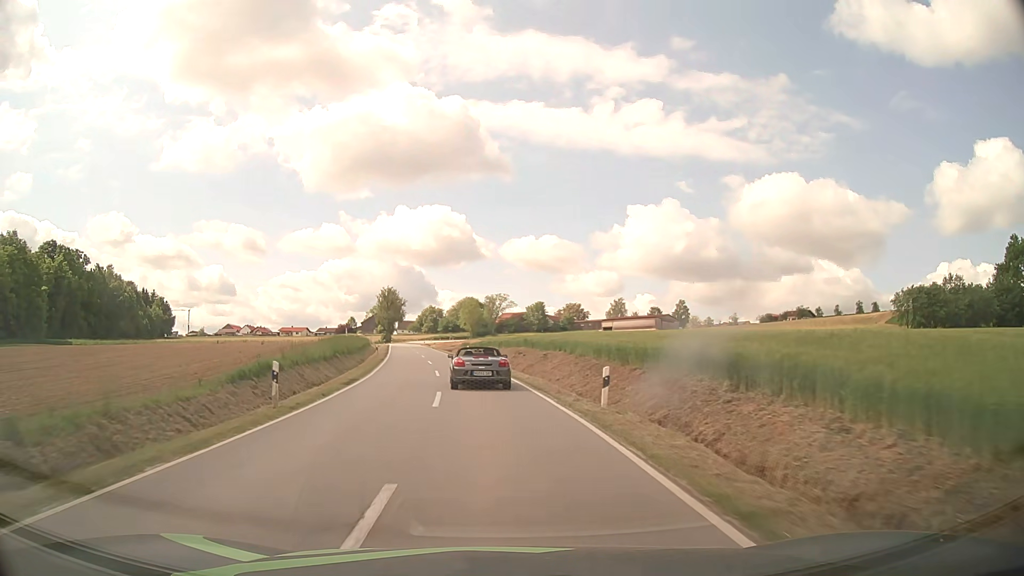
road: tertiary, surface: asphalt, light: Day
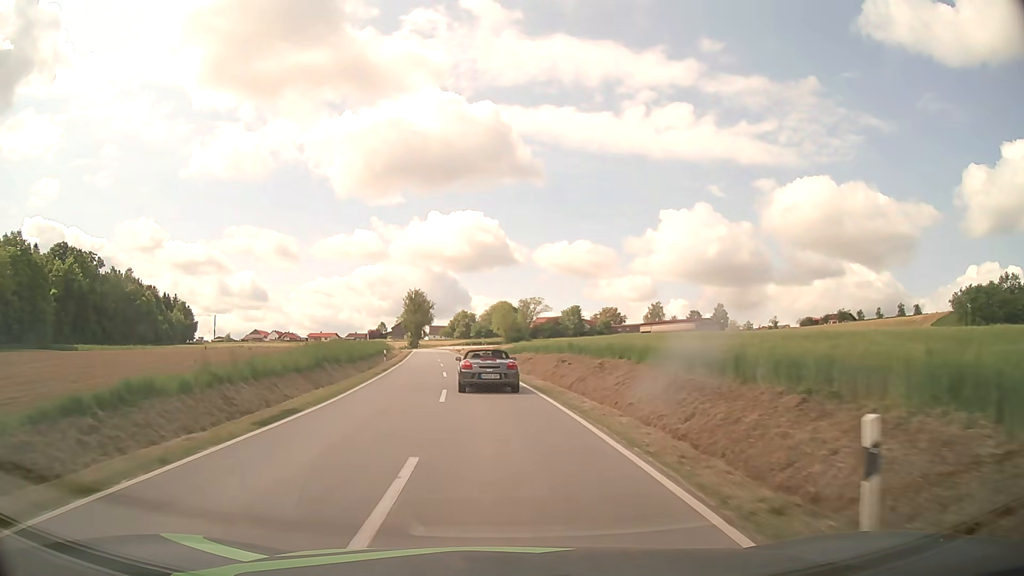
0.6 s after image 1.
(-0.2, +10.3) m; -3°
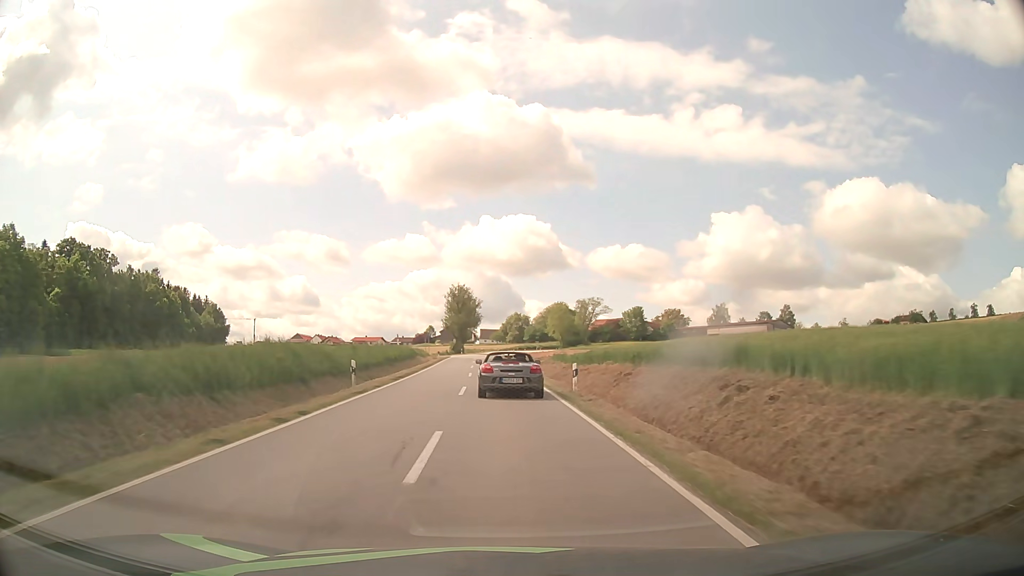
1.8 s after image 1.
(-1.0, +21.4) m; -5°
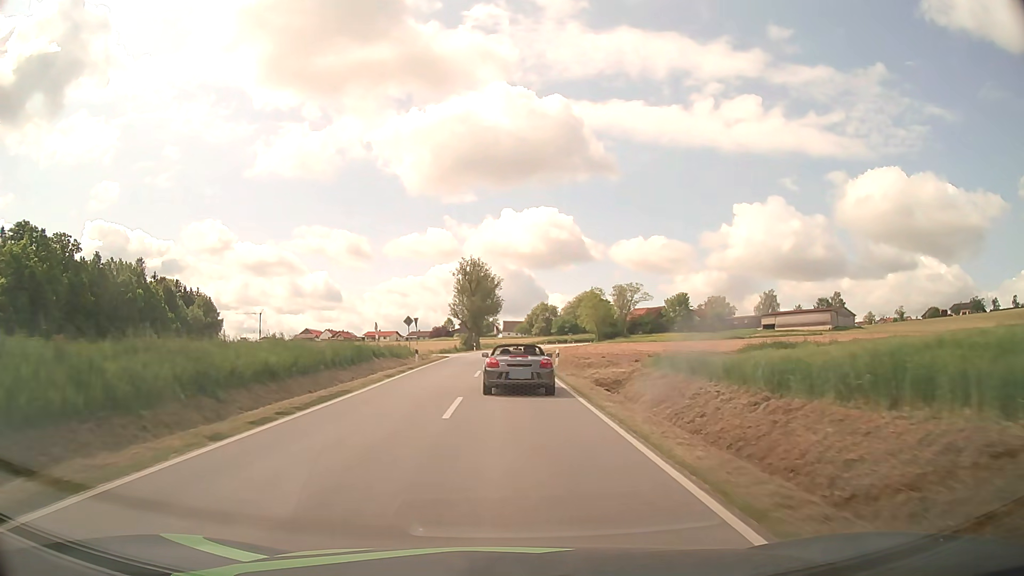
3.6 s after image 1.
(-0.8, +31.4) m; -2°
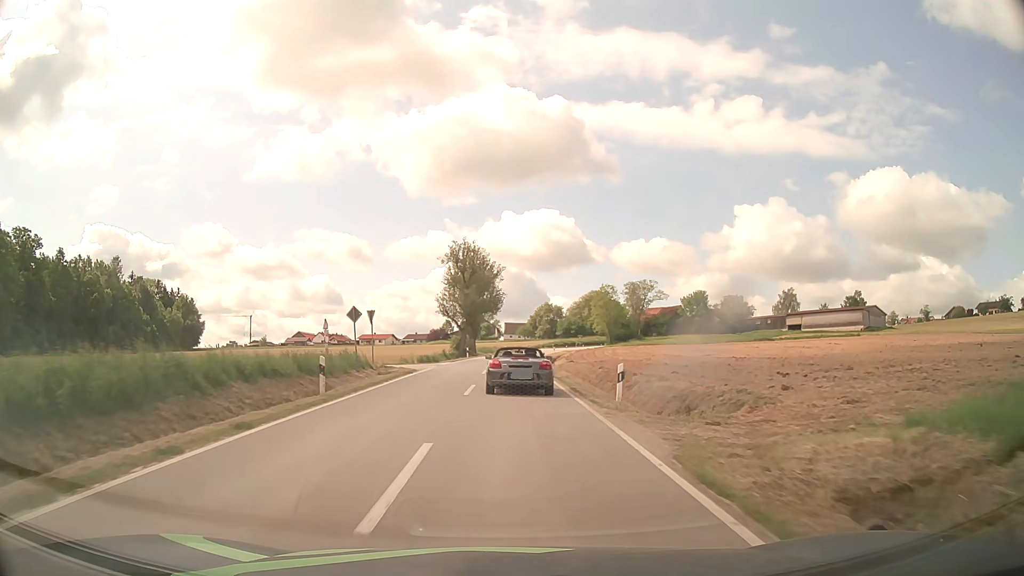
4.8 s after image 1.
(-0.1, +18.6) m; 0°
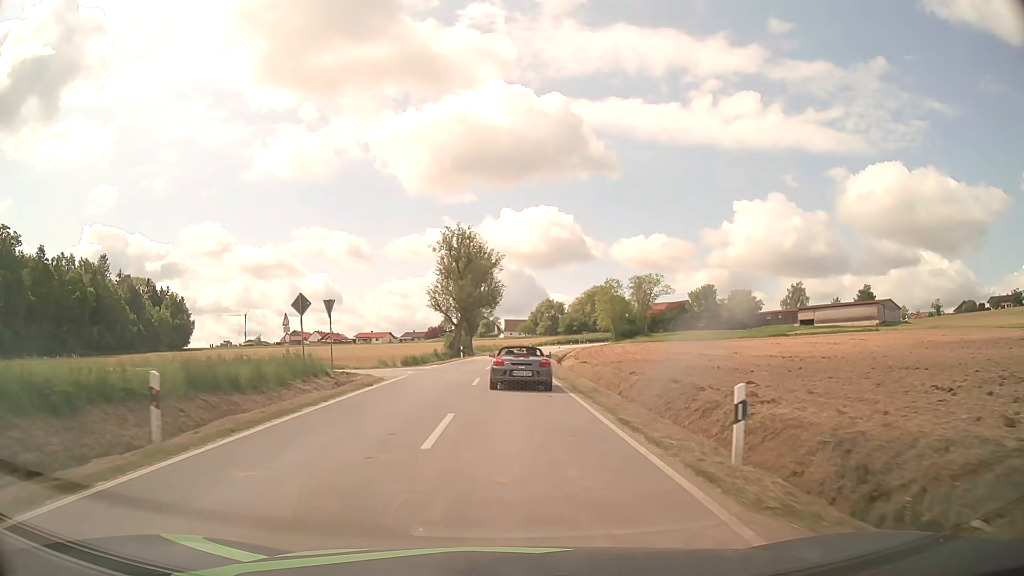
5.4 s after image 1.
(0.0, +8.3) m; 0°
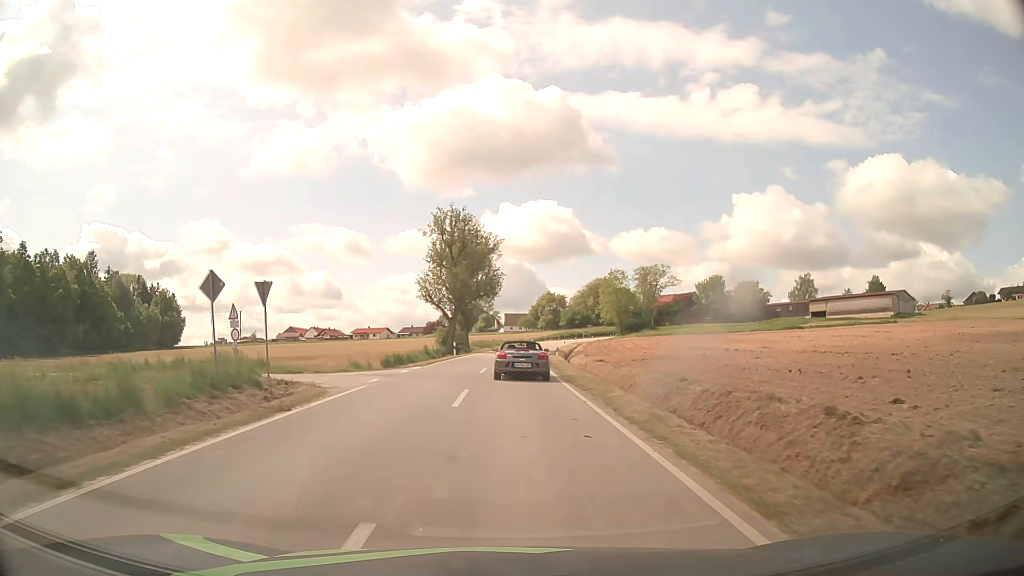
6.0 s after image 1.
(0.0, +7.3) m; 0°
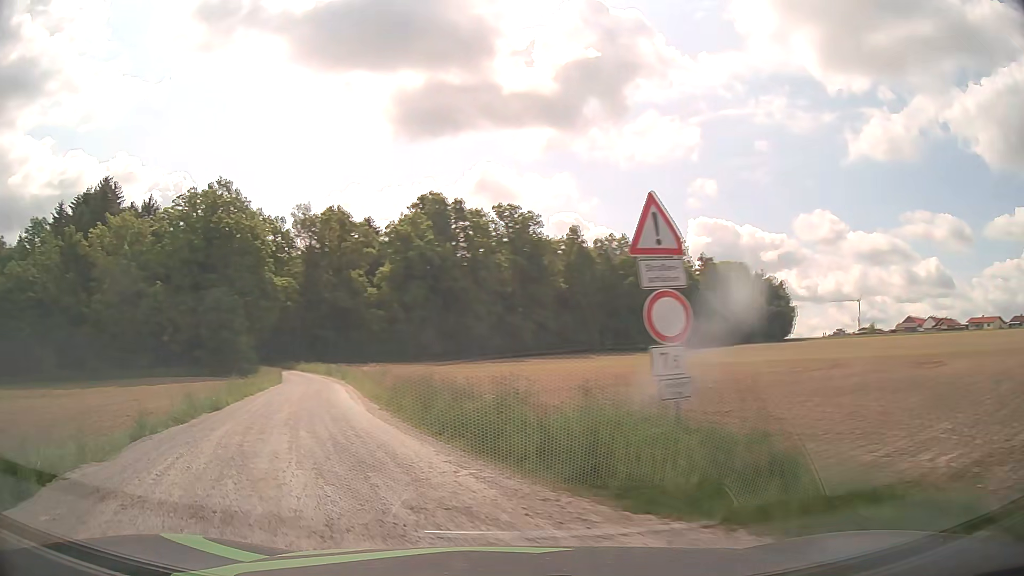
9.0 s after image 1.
(-6.0, +22.6) m; -52°
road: unclassified
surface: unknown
(-3, +10) (-6, +19) (-9, +29) (-12, +38) (-15, +48) (-18, +57) (-23, +66) (-27, +75) (-32, +83) (-38, +92) m
